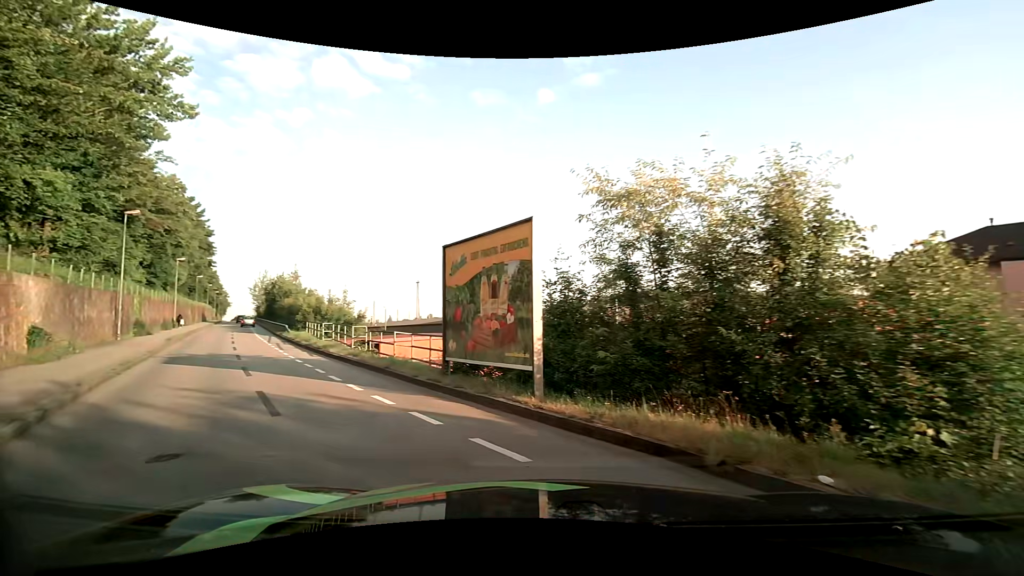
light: Day
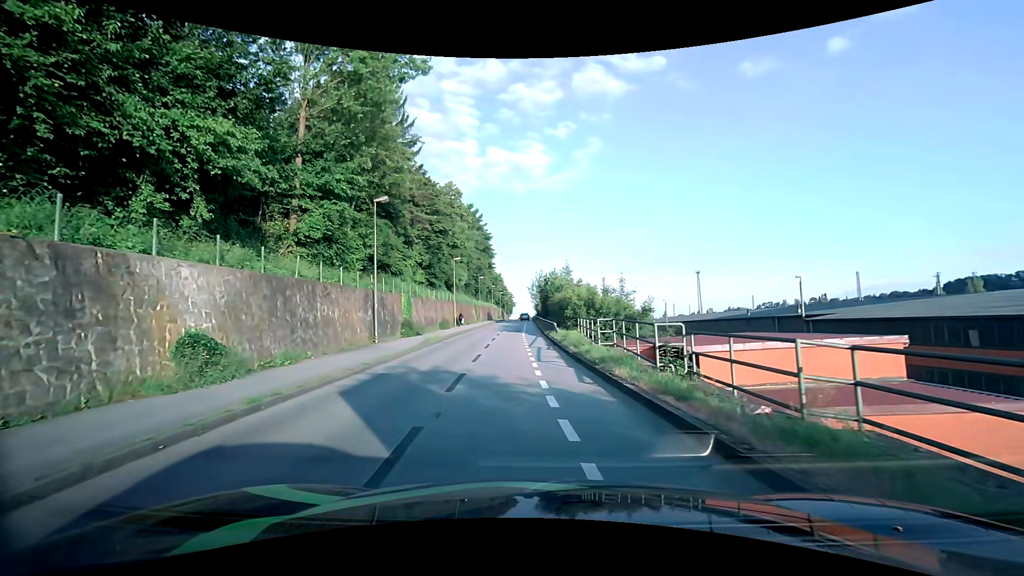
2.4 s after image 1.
(-3.8, +10.5) m; -31°
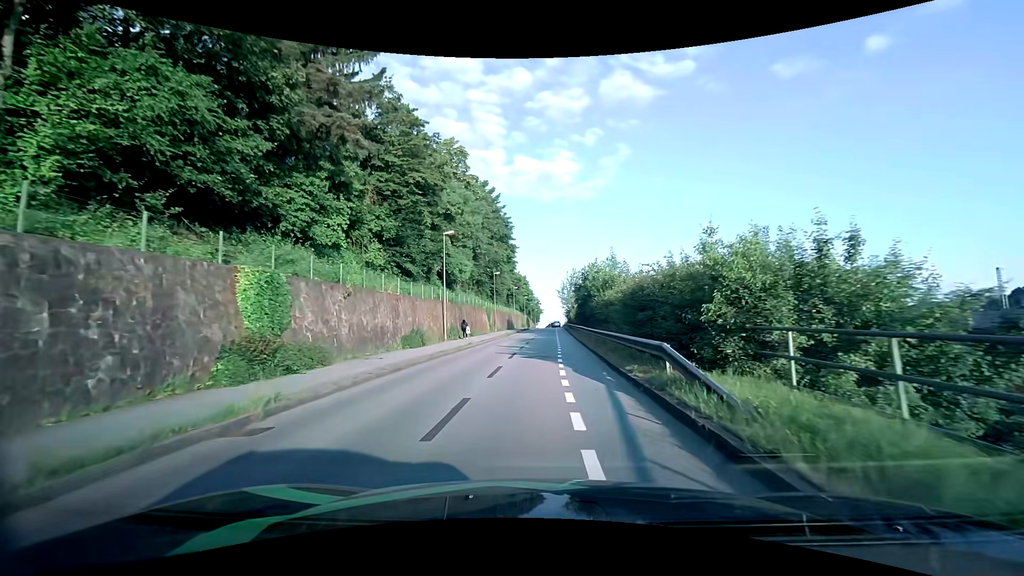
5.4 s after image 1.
(-1.4, +22.0) m; -5°
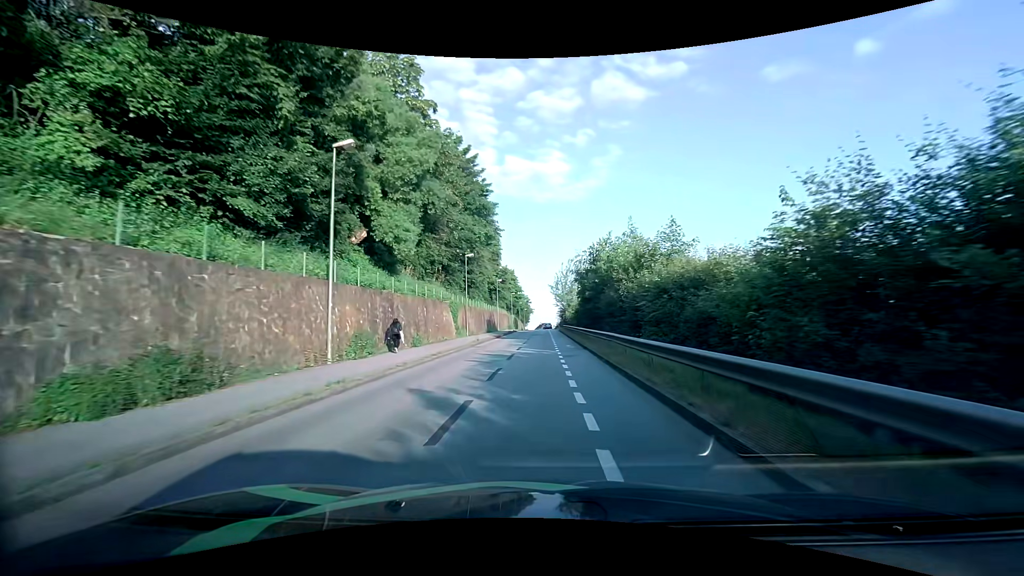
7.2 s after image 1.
(+0.1, +18.5) m; +2°
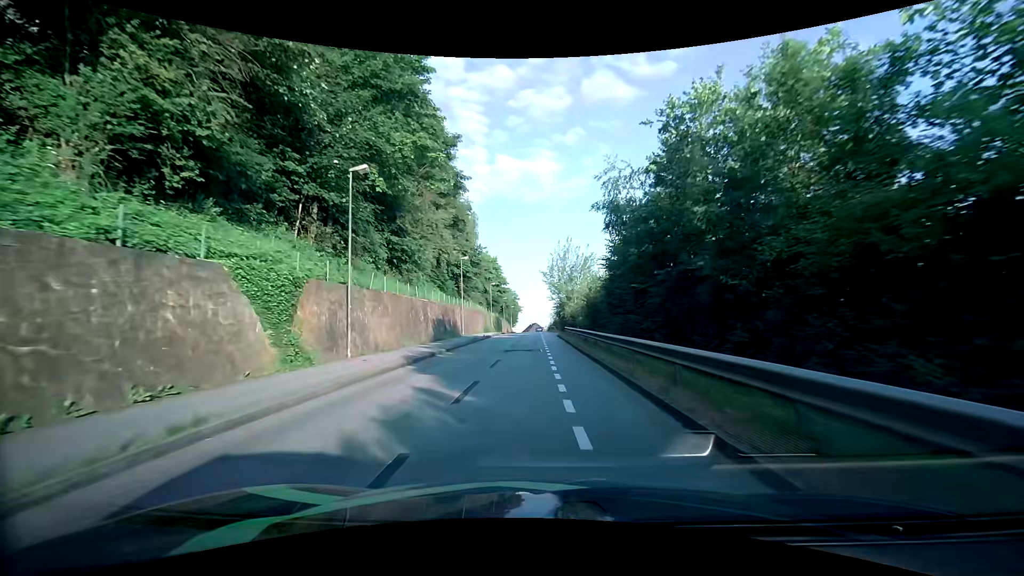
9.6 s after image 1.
(0.0, +27.5) m; 0°
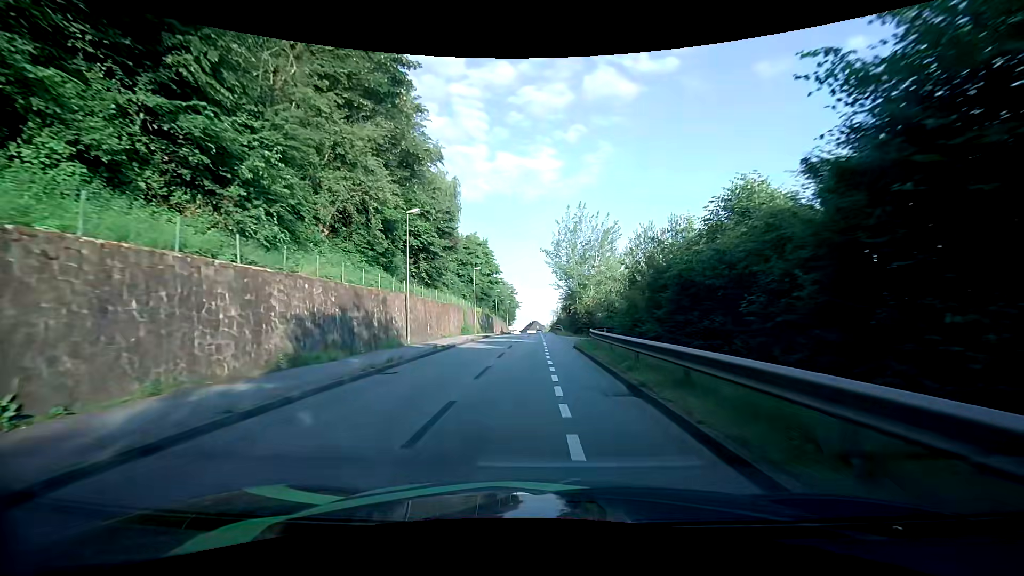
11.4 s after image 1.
(+0.2, +21.0) m; +1°
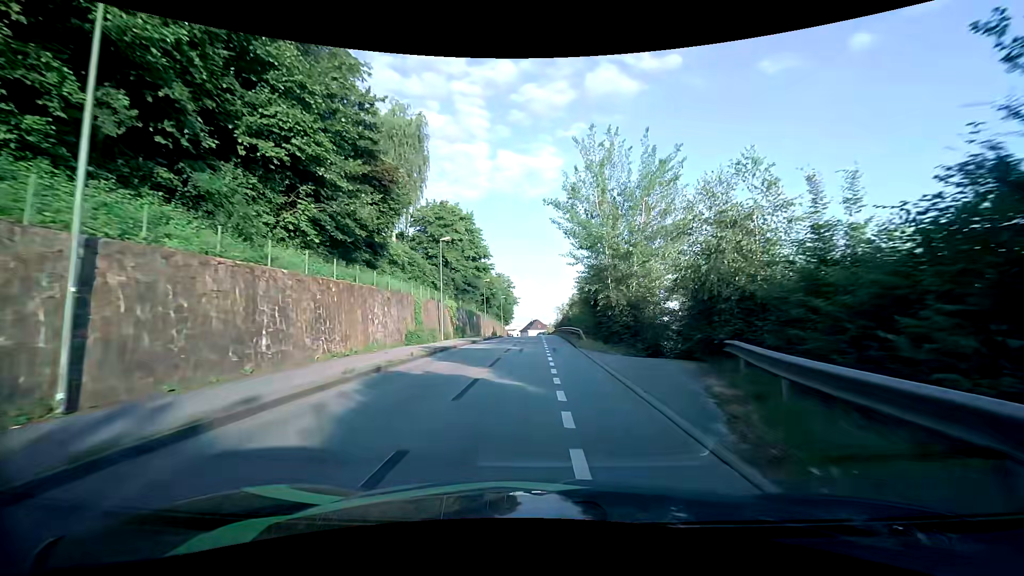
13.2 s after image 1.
(-0.2, +21.2) m; -1°
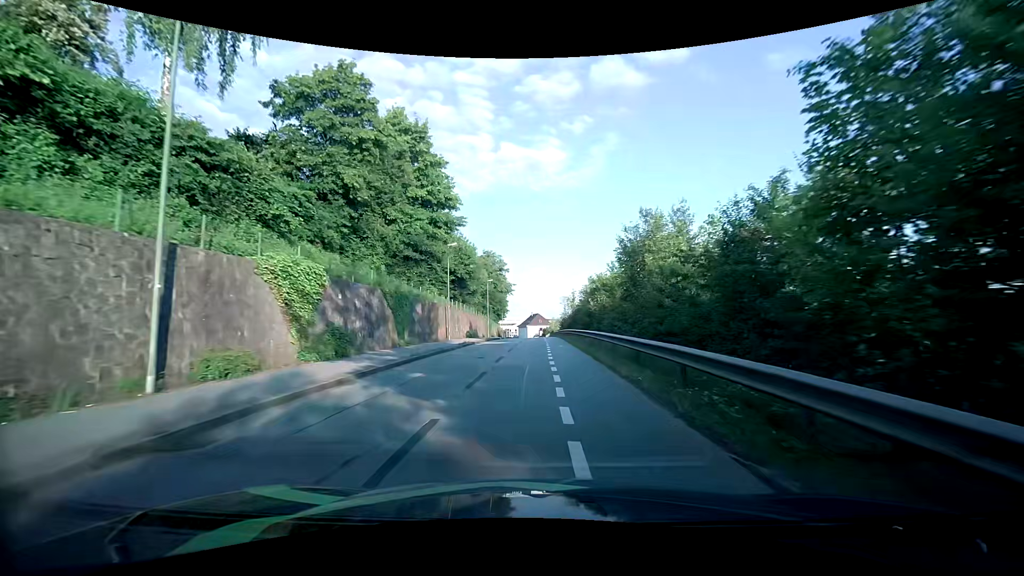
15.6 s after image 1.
(-0.1, +28.5) m; -2°
(0, +10) (+1, +20) (+1, +30) (+1, +40) (+1, +50) (+2, +60) (+2, +70) (+2, +80) (+3, +90) (+3, +100) m
